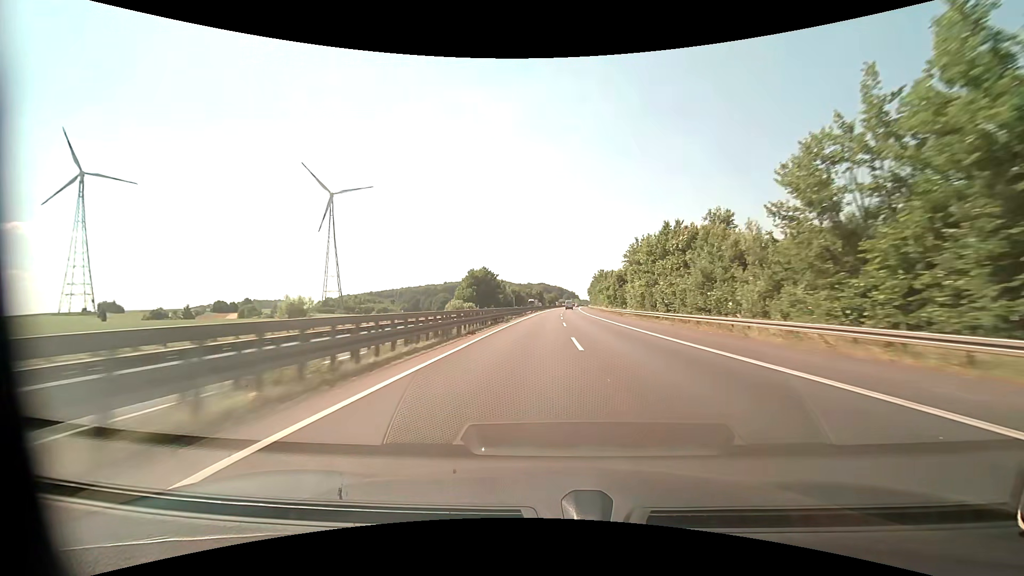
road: motorway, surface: asphalt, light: Day
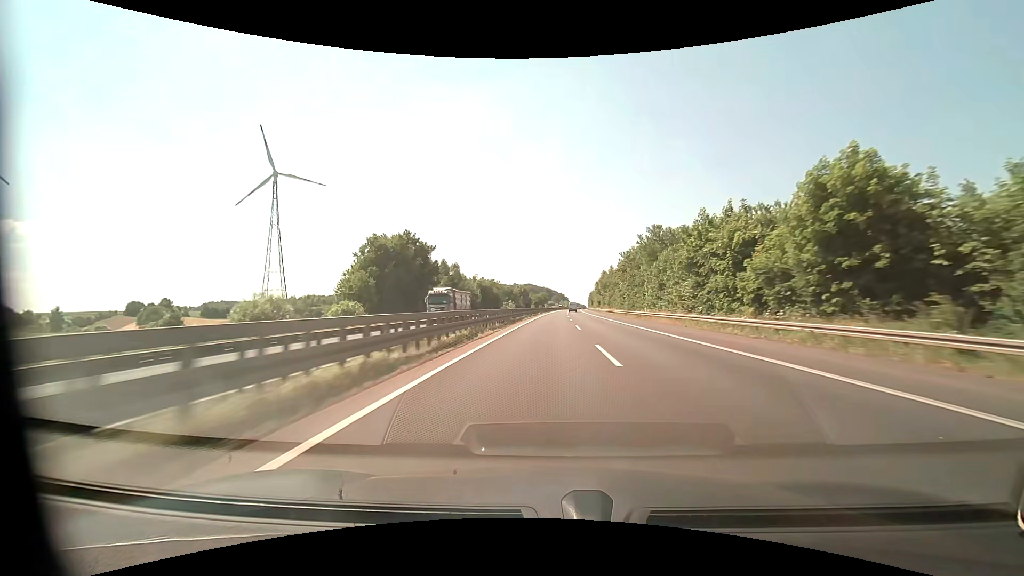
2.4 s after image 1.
(+0.9, +75.8) m; +1°
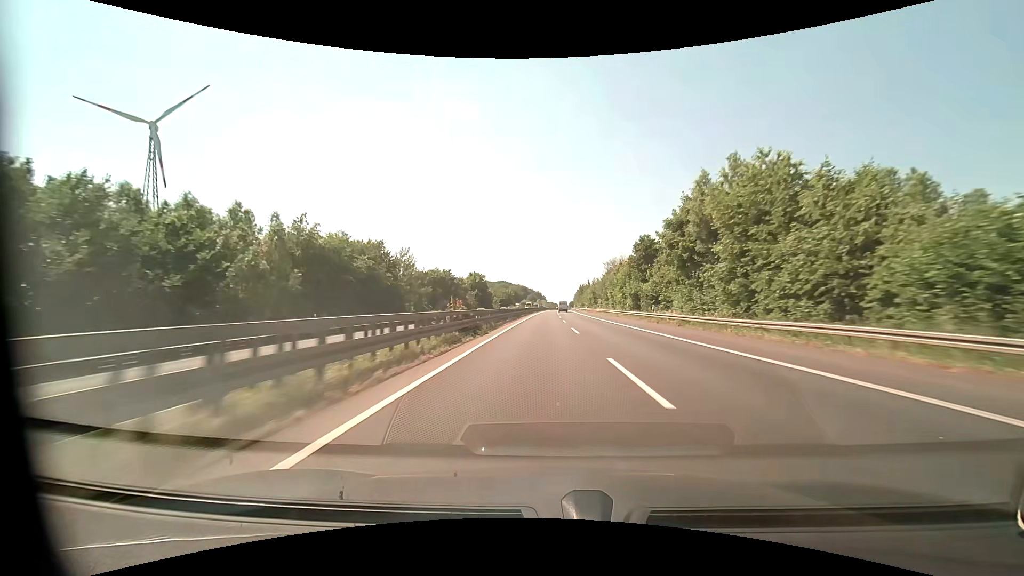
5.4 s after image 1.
(+2.6, +94.4) m; +3°
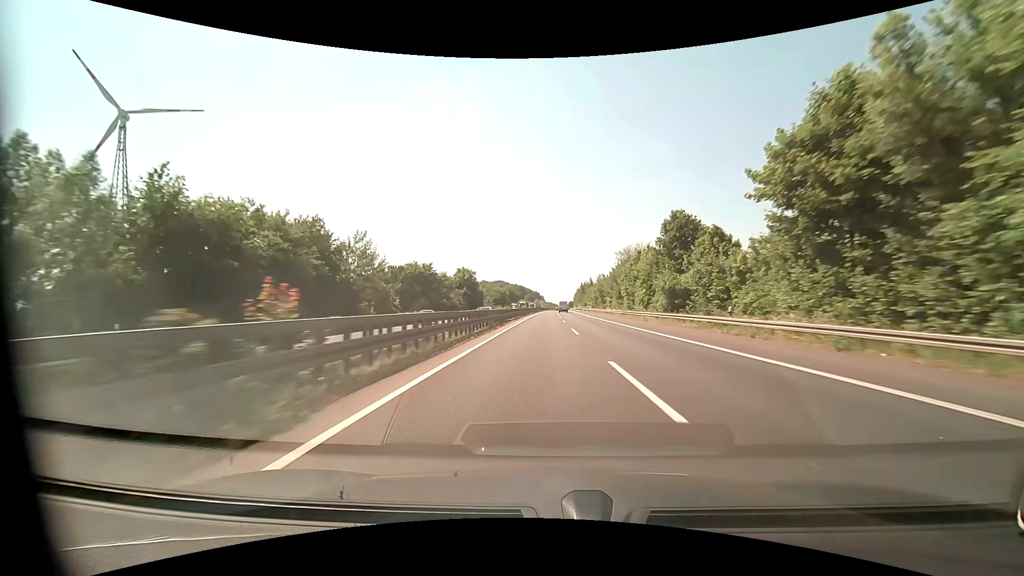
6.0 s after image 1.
(+0.1, +18.8) m; 0°
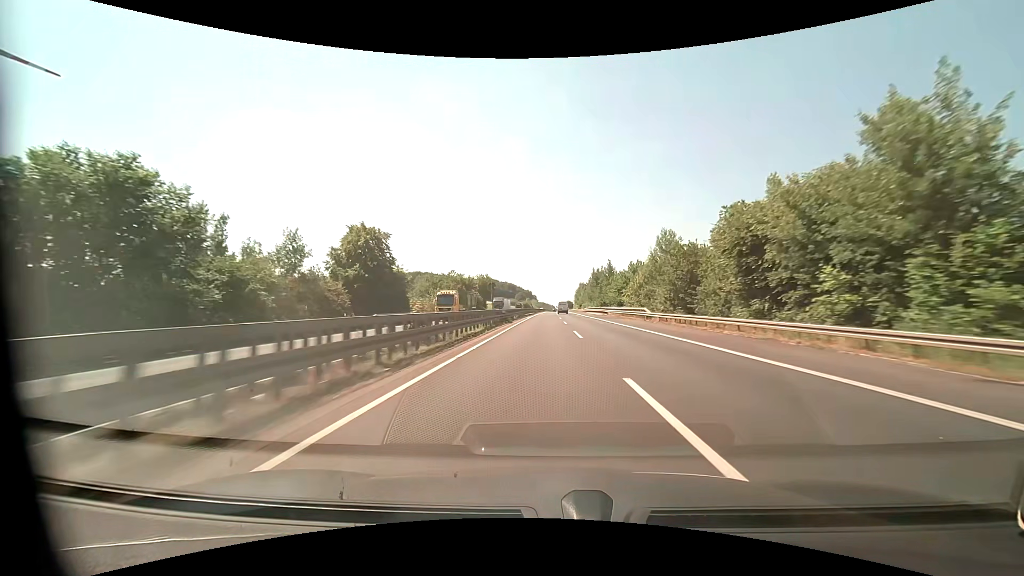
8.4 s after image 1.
(+0.6, +74.6) m; +1°
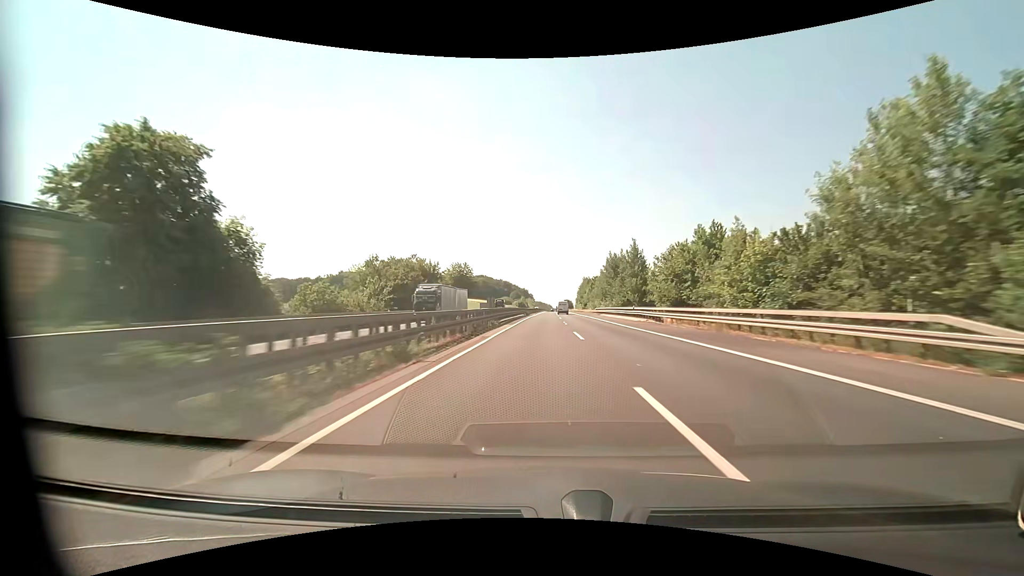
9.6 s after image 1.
(+0.1, +37.0) m; 0°
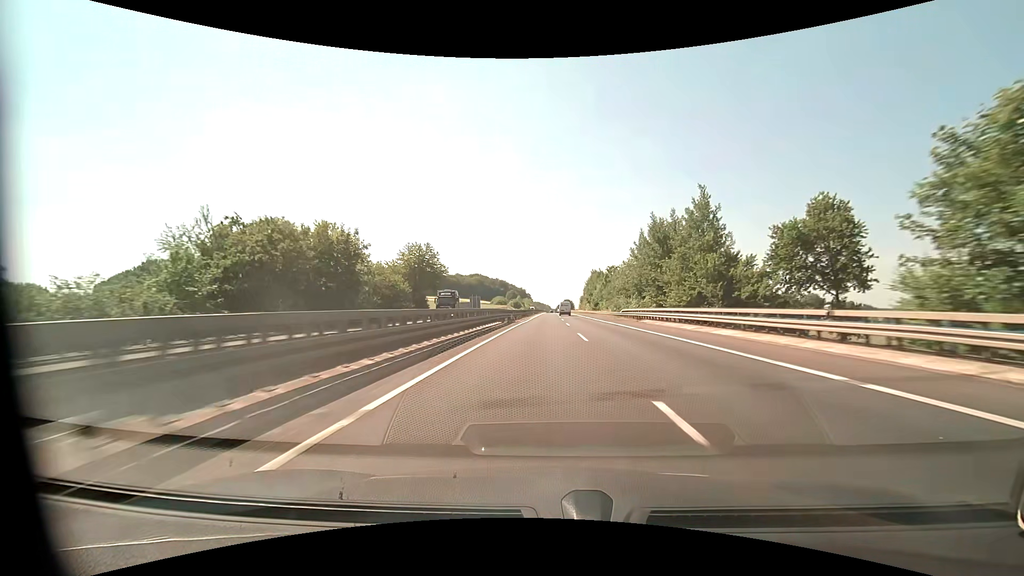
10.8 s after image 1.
(0.0, +36.8) m; 0°
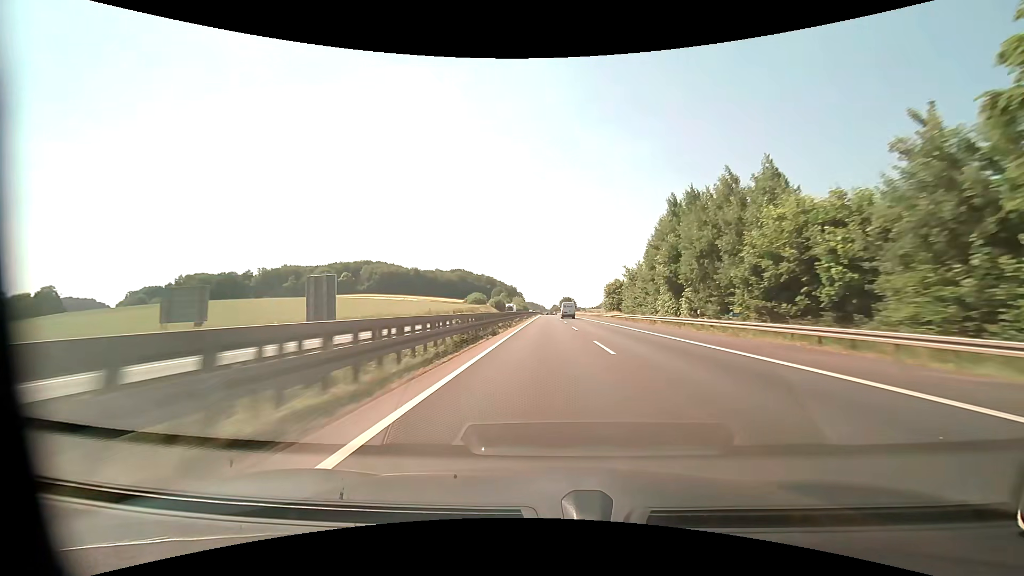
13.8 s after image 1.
(+0.4, +94.5) m; +1°
(0, +10) (0, +20) (0, +30) (0, +40) (0, +50) (0, +60) (0, +70) (0, +80) (0, +90) (0, +100) m
